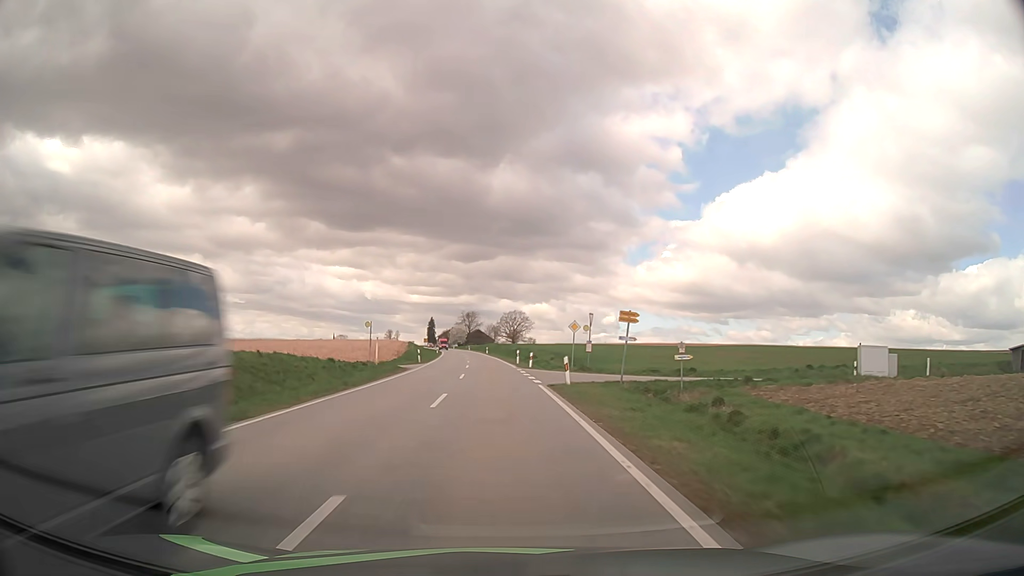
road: secondary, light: Day
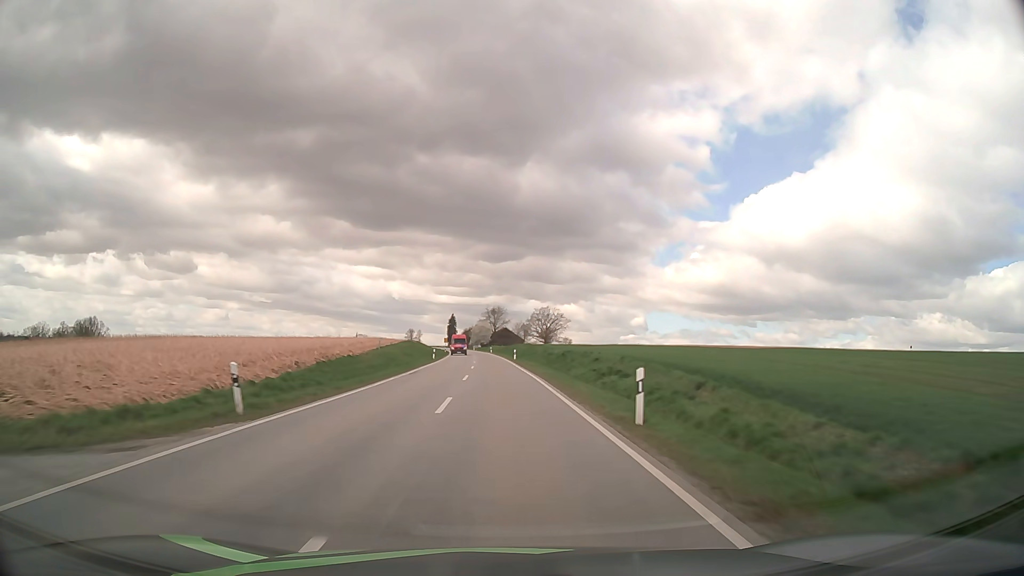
(-0.9, +39.5) m; -2°
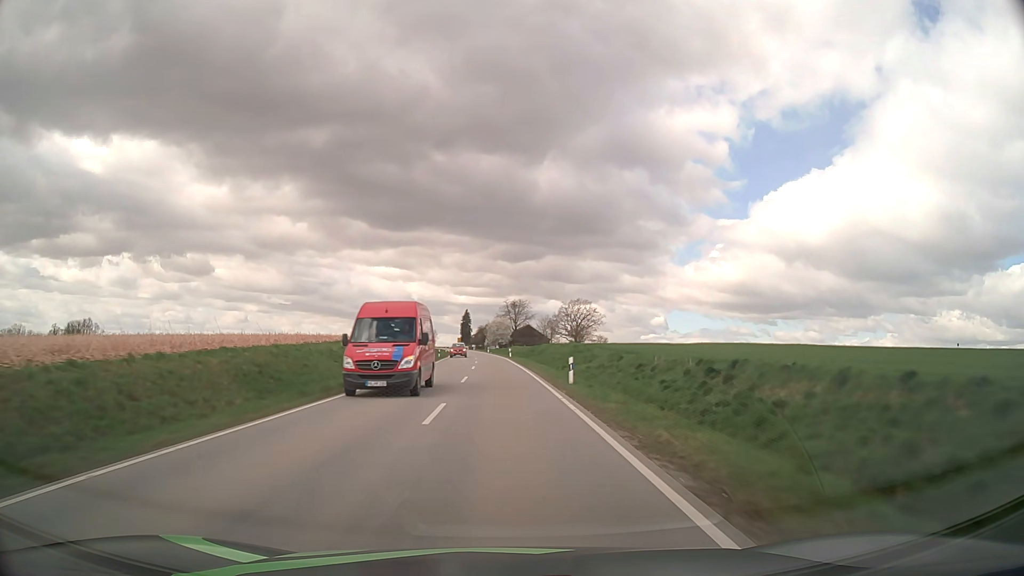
(-0.5, +39.8) m; -2°
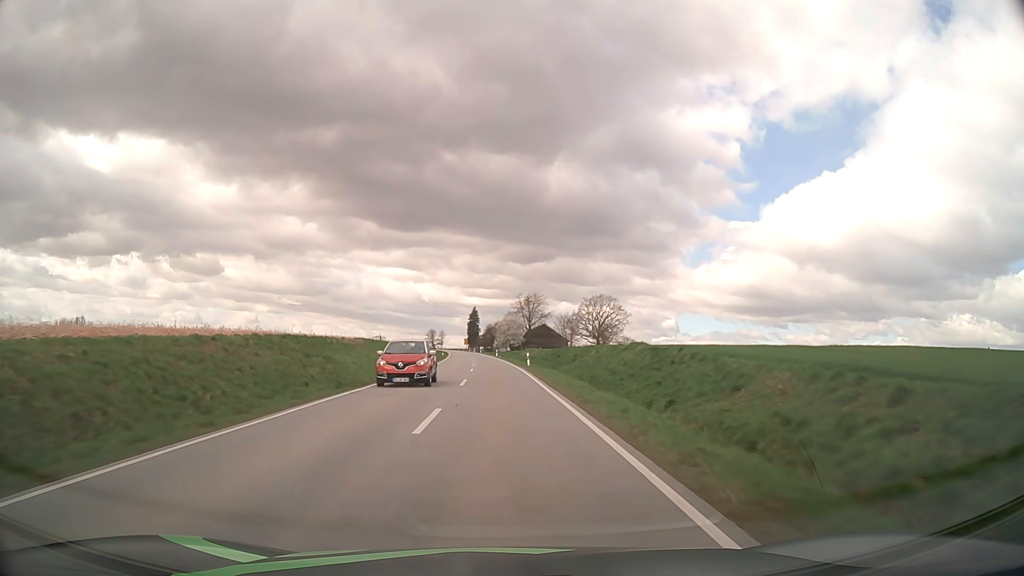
(-0.3, +26.7) m; -1°
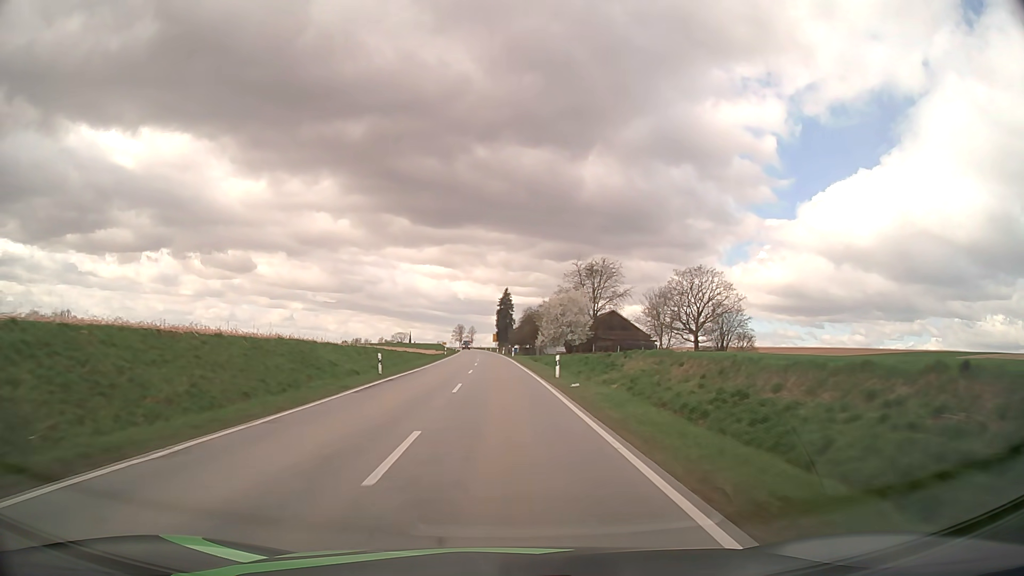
(-1.8, +67.3) m; -3°
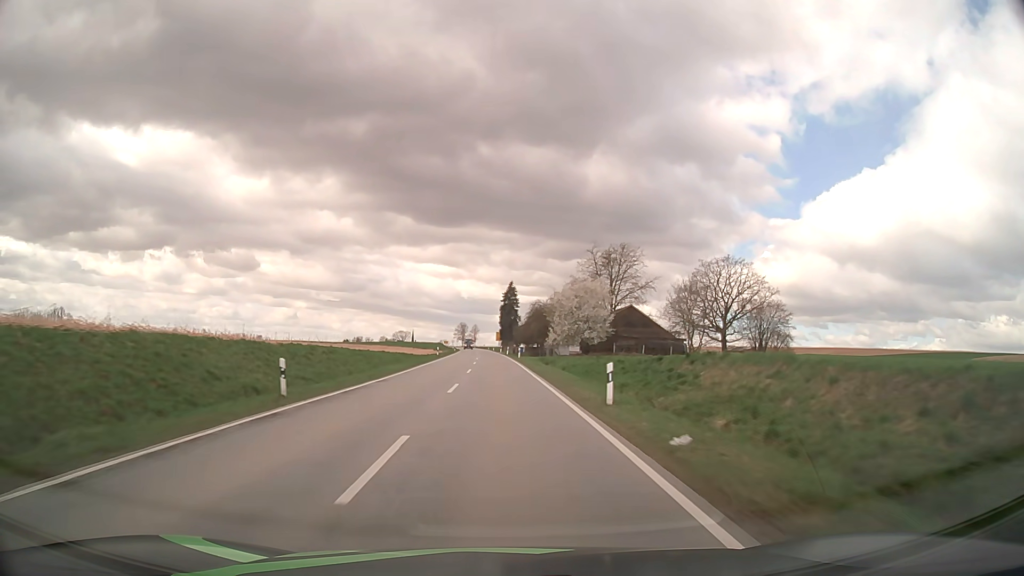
(-0.1, +13.6) m; 0°
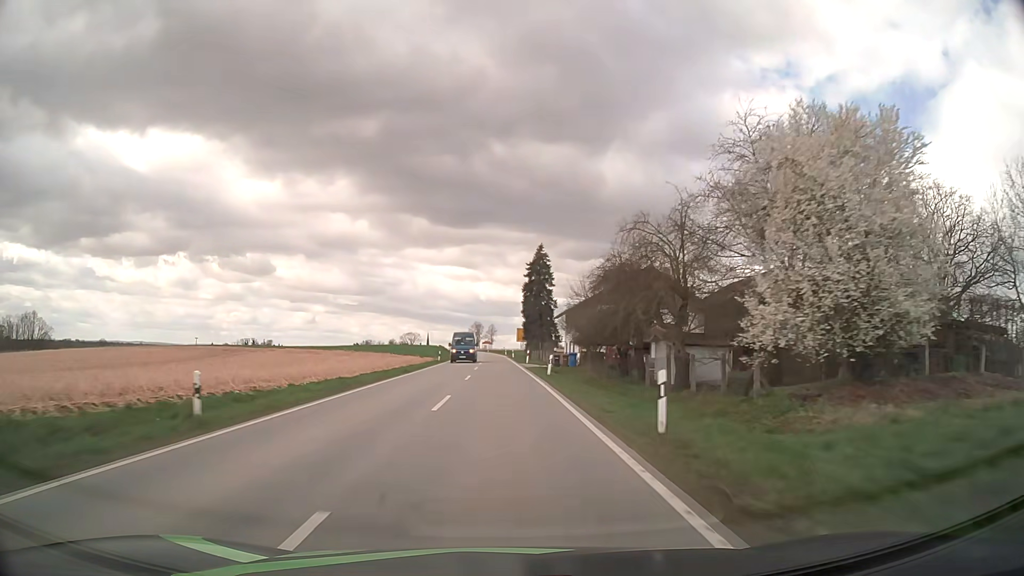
(-0.7, +54.8) m; -2°
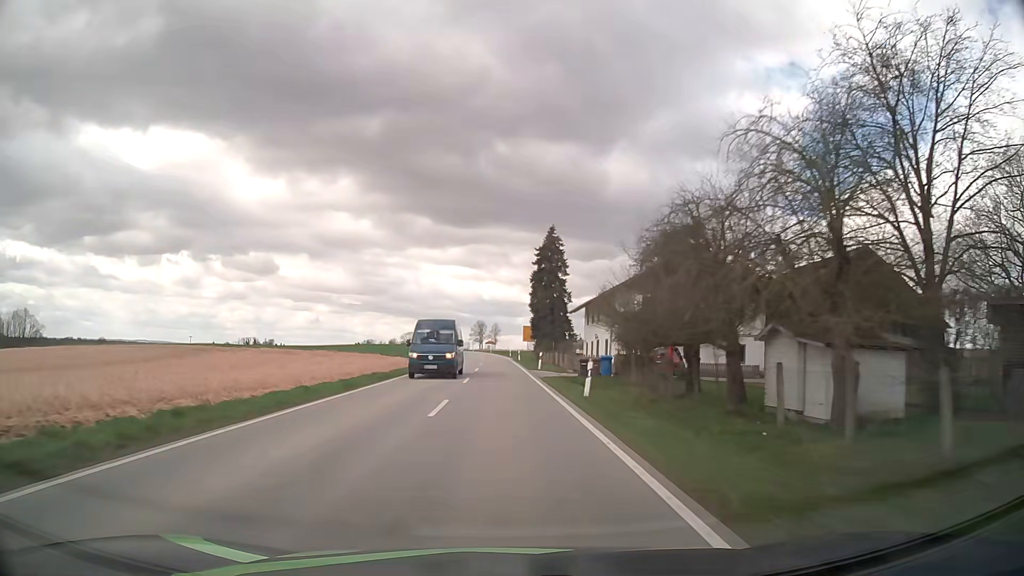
(-0.1, +13.8) m; 0°
(0, +10) (0, +20) (0, +30) (0, +40) (0, +50) (-1, +60) (-1, +70) (-1, +80) (-2, +90) (-2, +100) m
